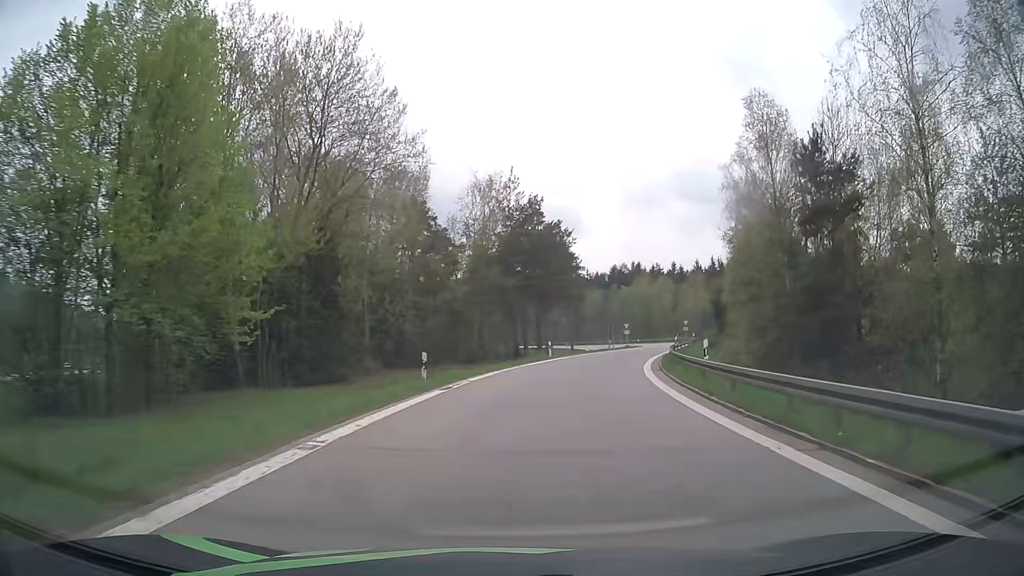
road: motorway_link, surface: asphalt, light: Day
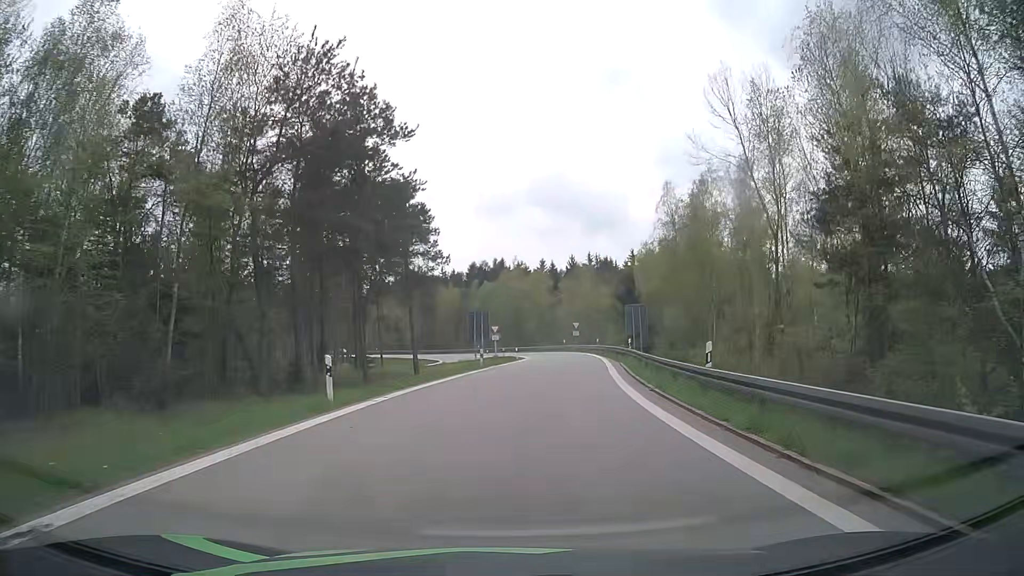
(+3.2, +28.8) m; +12°
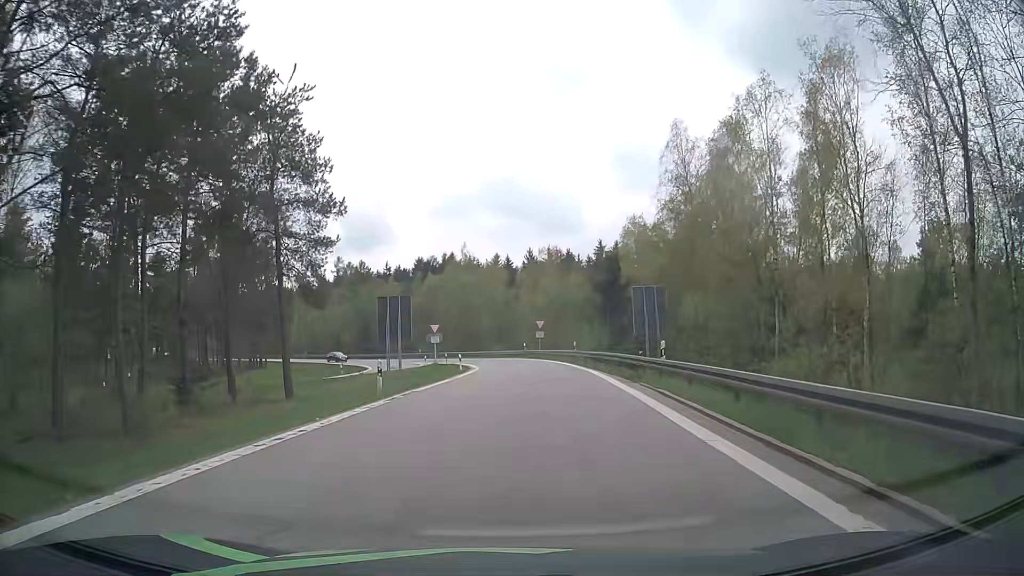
(+0.8, +18.0) m; +4°
(0, +10) (0, +20) (0, +30) (0, +40) (0, +50) (-2, +60) (-4, +70) (-7, +79) (-12, +88) (-17, +96) m
